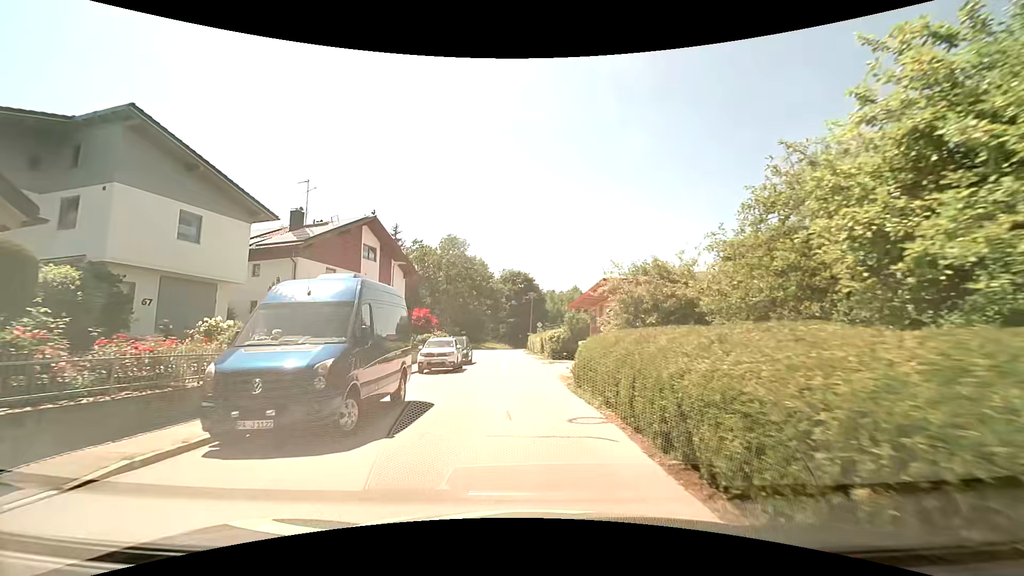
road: residential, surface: asphalt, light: Day
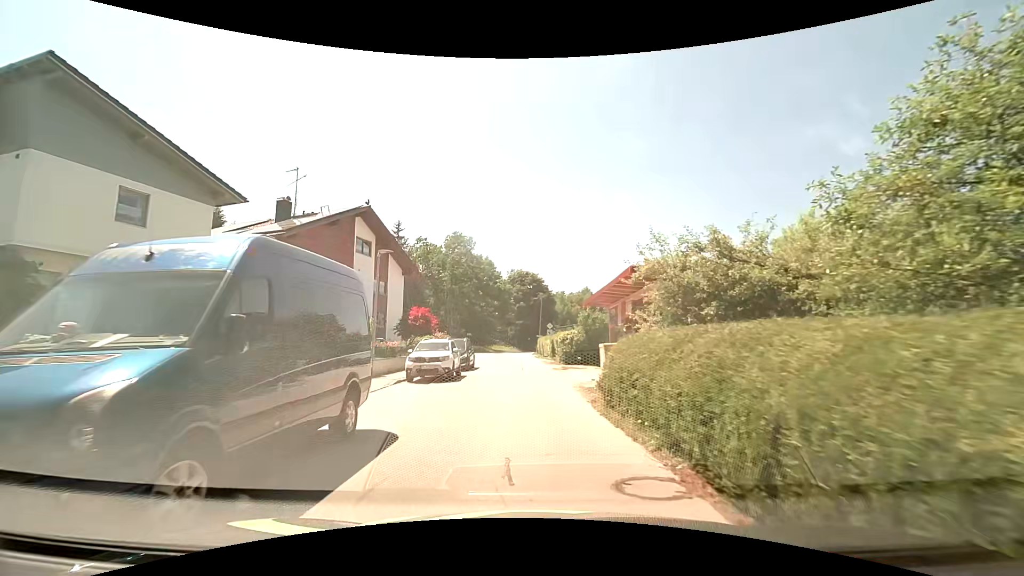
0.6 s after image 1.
(0.0, +3.8) m; -1°
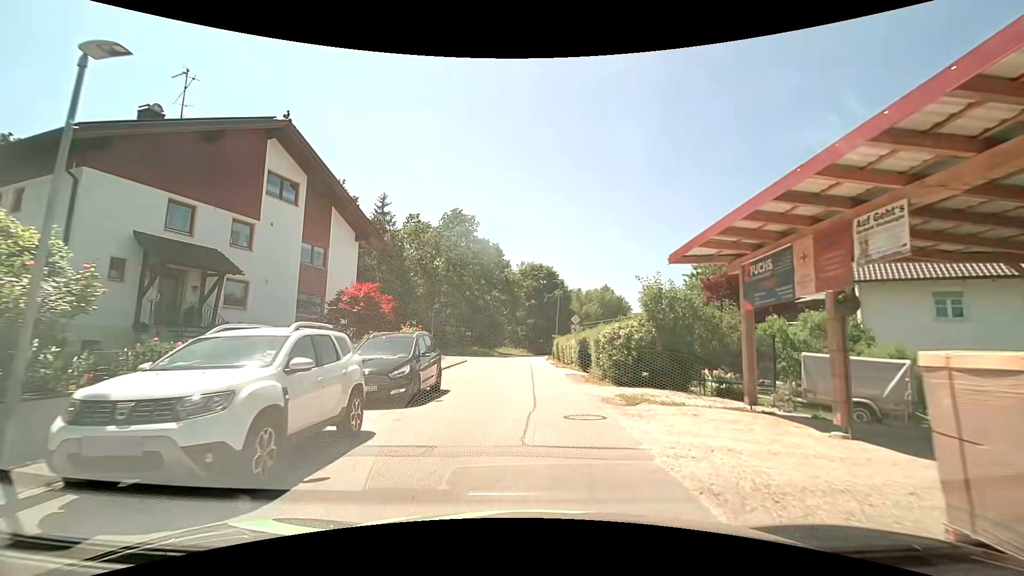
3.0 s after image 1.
(-0.2, +14.4) m; -2°
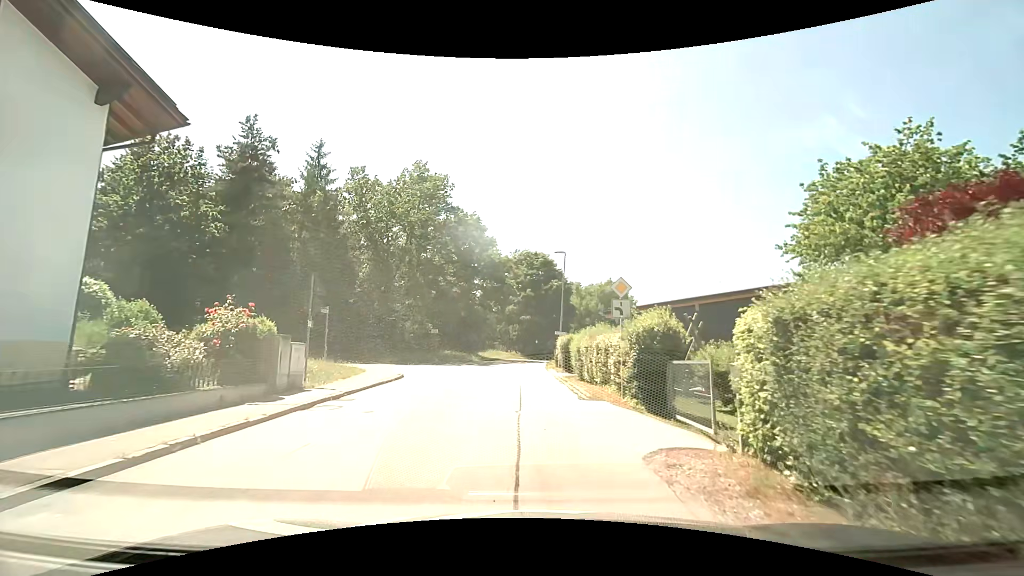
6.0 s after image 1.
(+0.3, +16.8) m; +2°
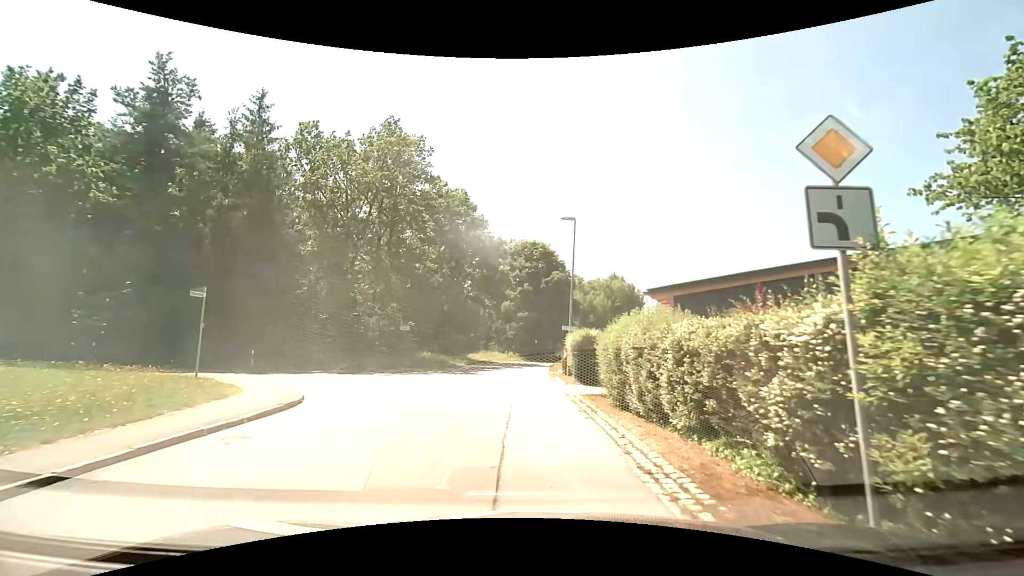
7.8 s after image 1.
(0.0, +9.3) m; -1°
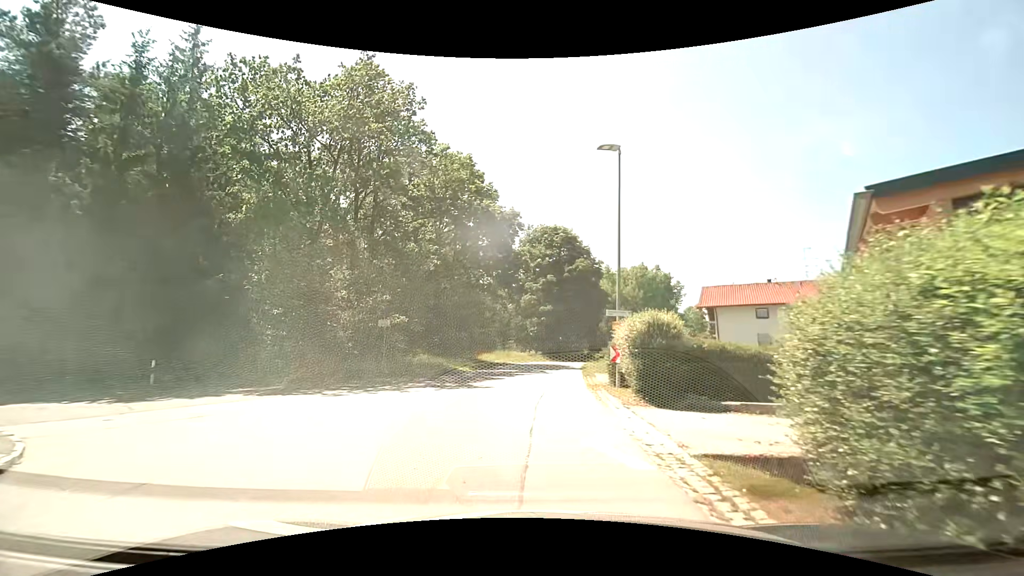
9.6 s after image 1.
(0.0, +8.8) m; -3°
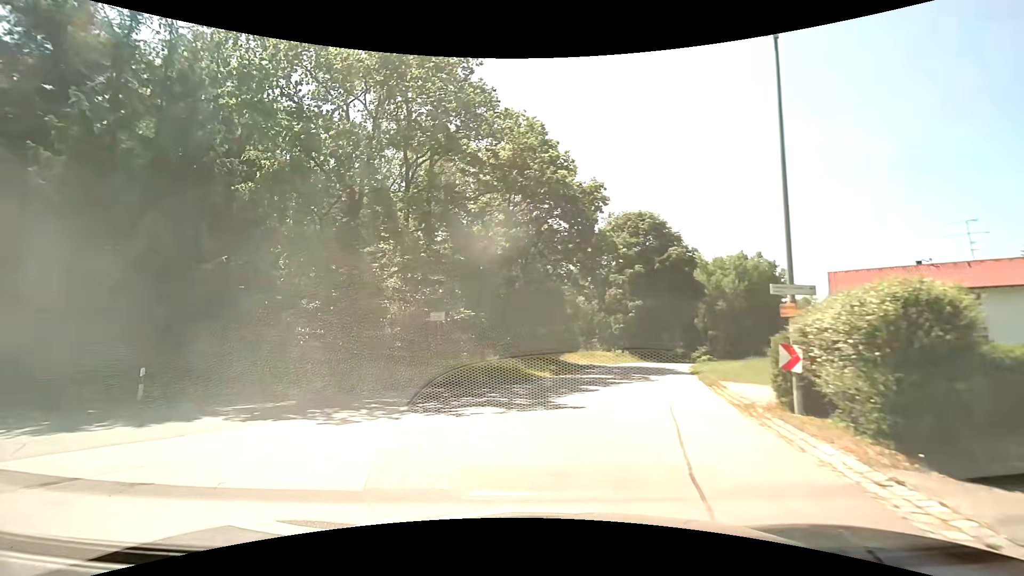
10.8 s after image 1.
(-0.3, +5.8) m; -9°
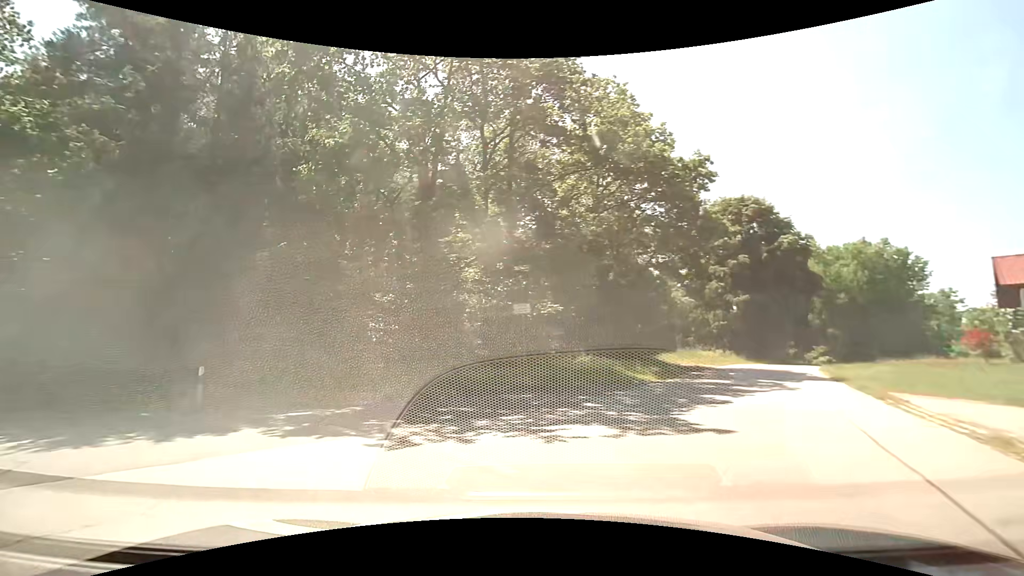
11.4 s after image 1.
(-0.2, +2.8) m; -8°
(-4, +9) (-14, +12) (-24, +13) (-33, +14) (-43, +14) (-53, +14) (-63, +15) (-73, +15) (-83, +15) (-93, +16) m
